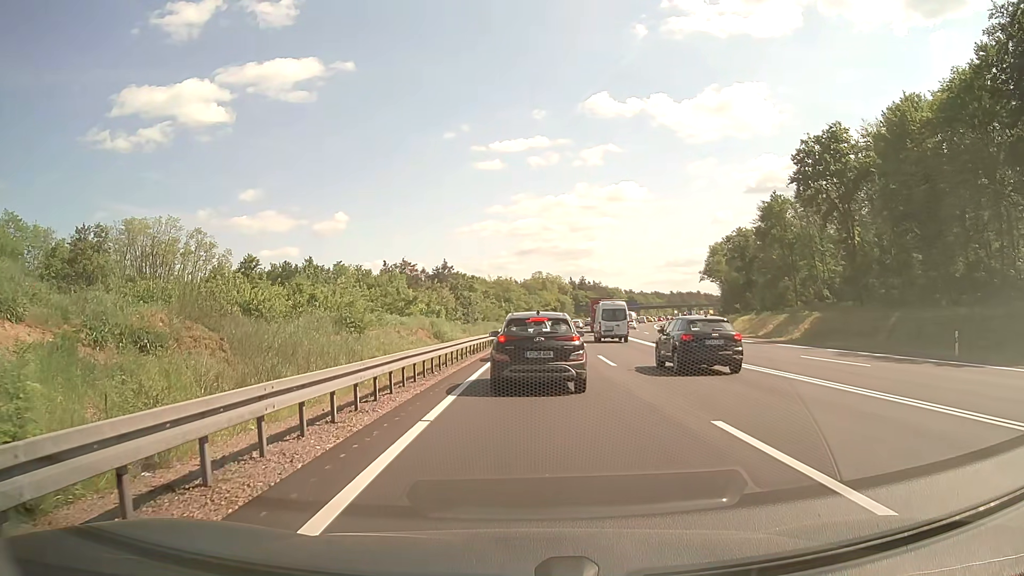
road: motorway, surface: asphalt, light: Day
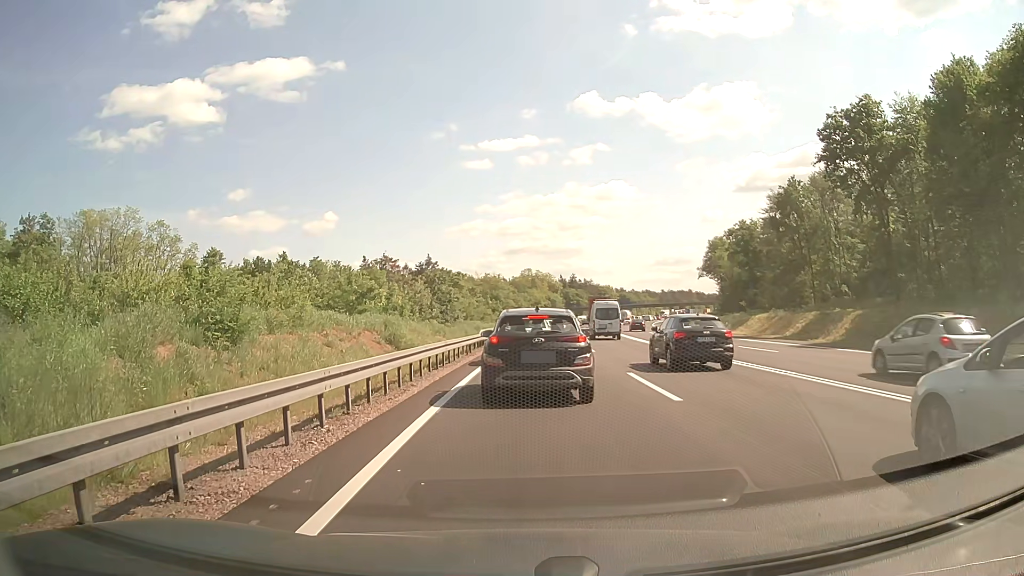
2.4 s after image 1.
(+0.1, +9.6) m; +1°
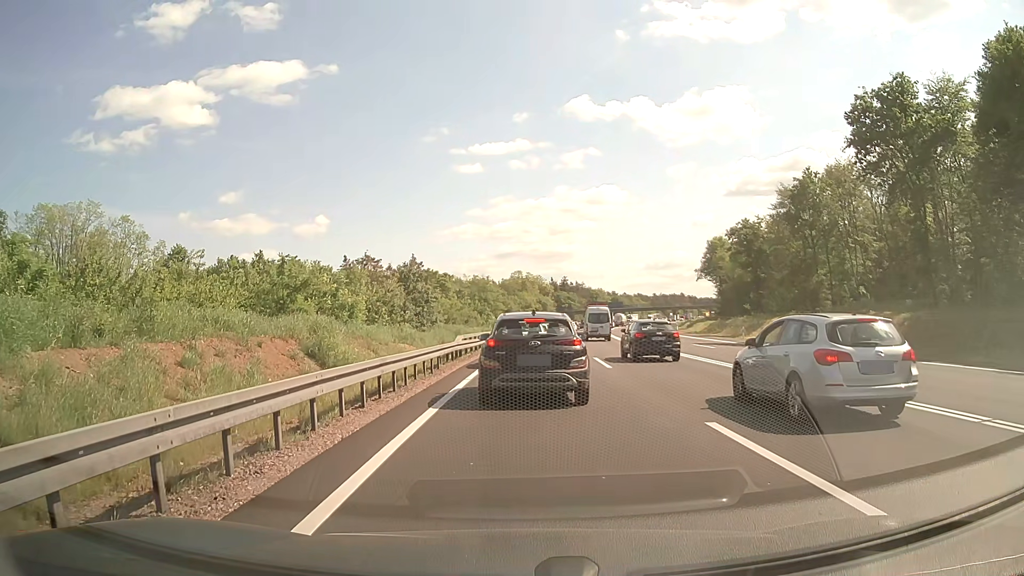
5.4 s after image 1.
(0.0, +8.2) m; +1°
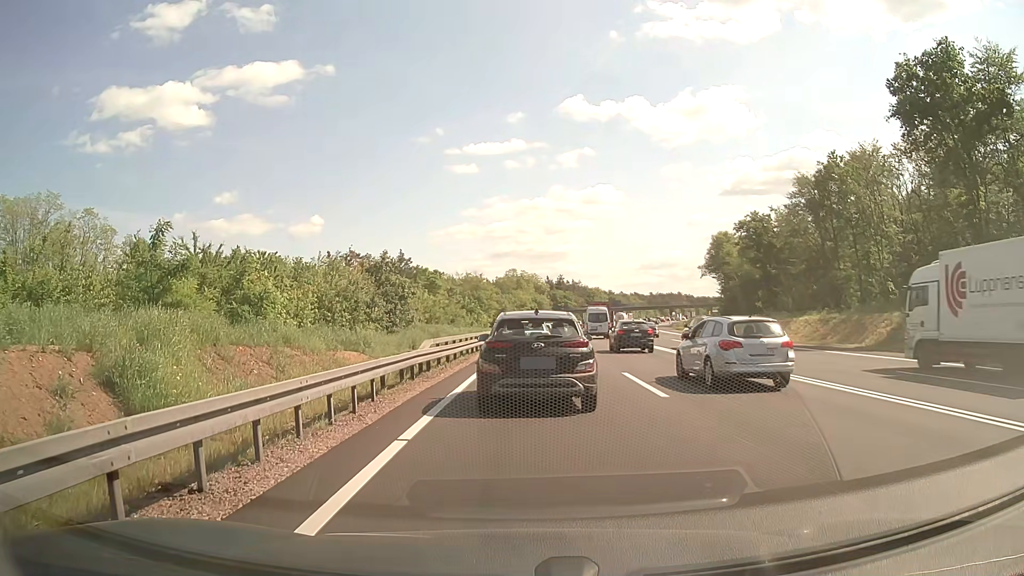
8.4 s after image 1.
(-0.1, +8.7) m; 0°
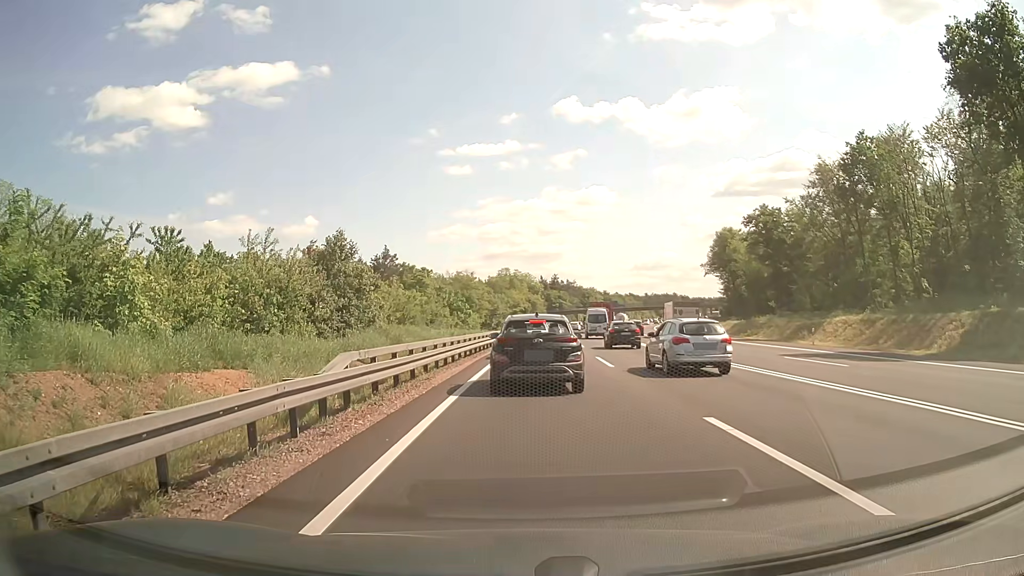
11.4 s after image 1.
(0.0, +9.0) m; +1°
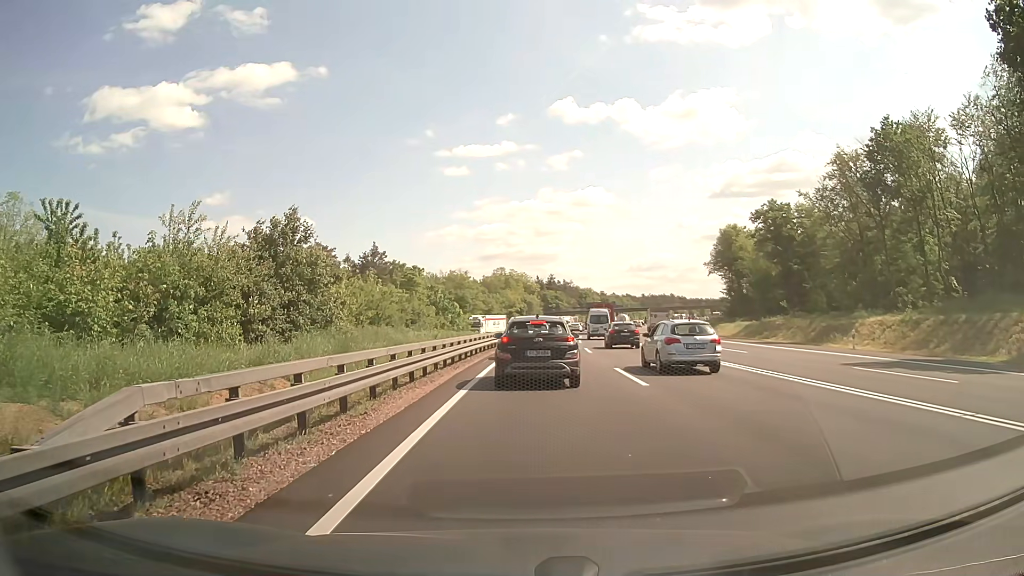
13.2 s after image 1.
(0.0, +6.5) m; 0°
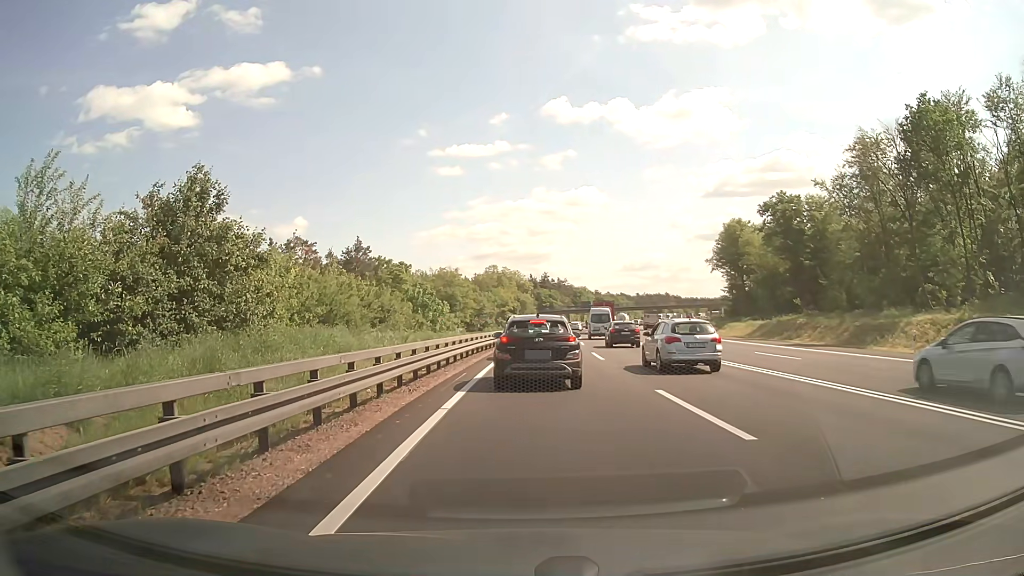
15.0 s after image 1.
(+0.1, +7.5) m; +1°
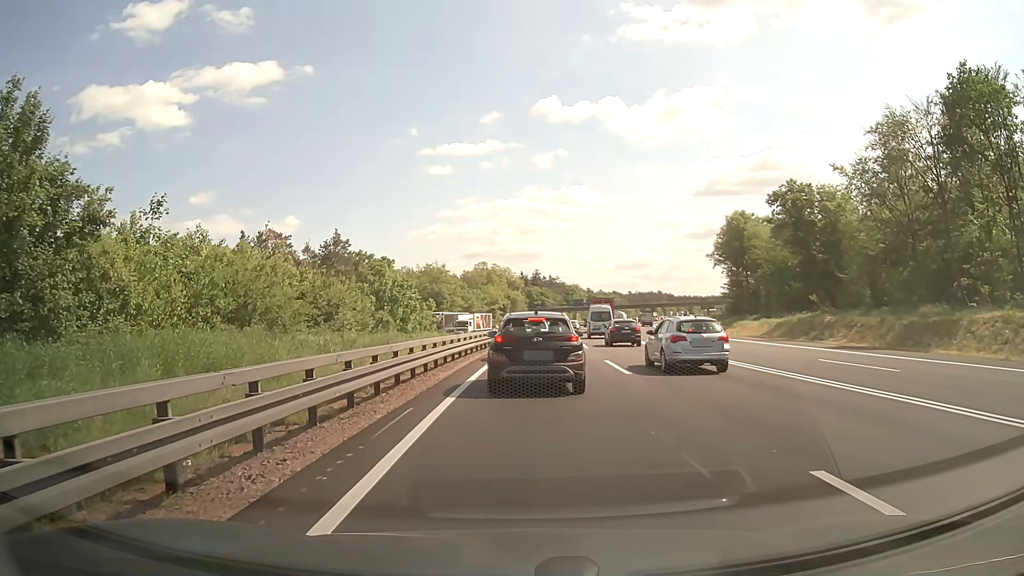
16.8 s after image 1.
(+0.1, +8.0) m; +1°
(0, +10) (0, +20) (+1, +30) (+2, +40) (+2, +50) (+3, +60) (+4, +70) (+5, +80) (+6, +90) (+7, +100) m
